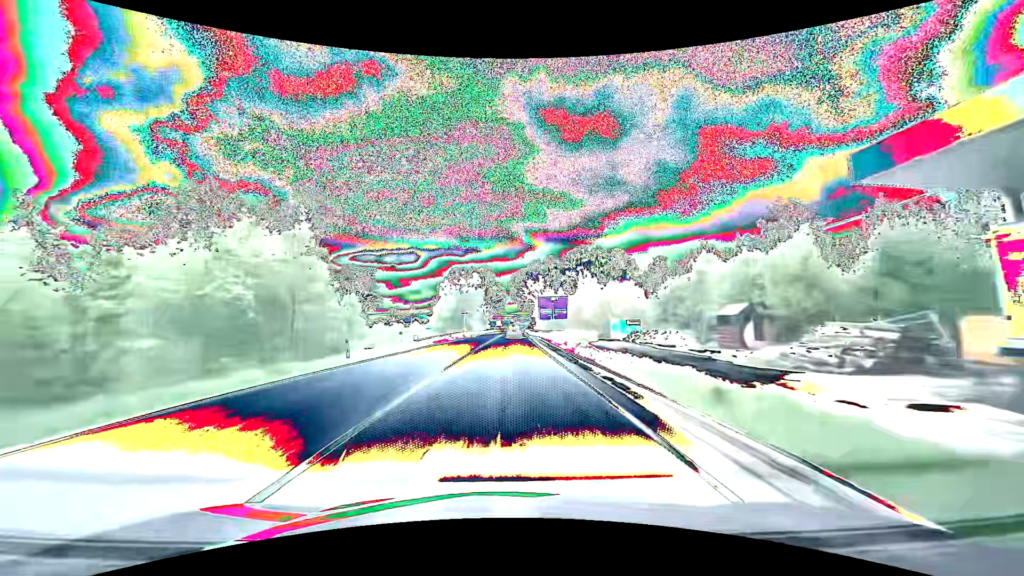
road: primary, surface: asphalt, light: Day
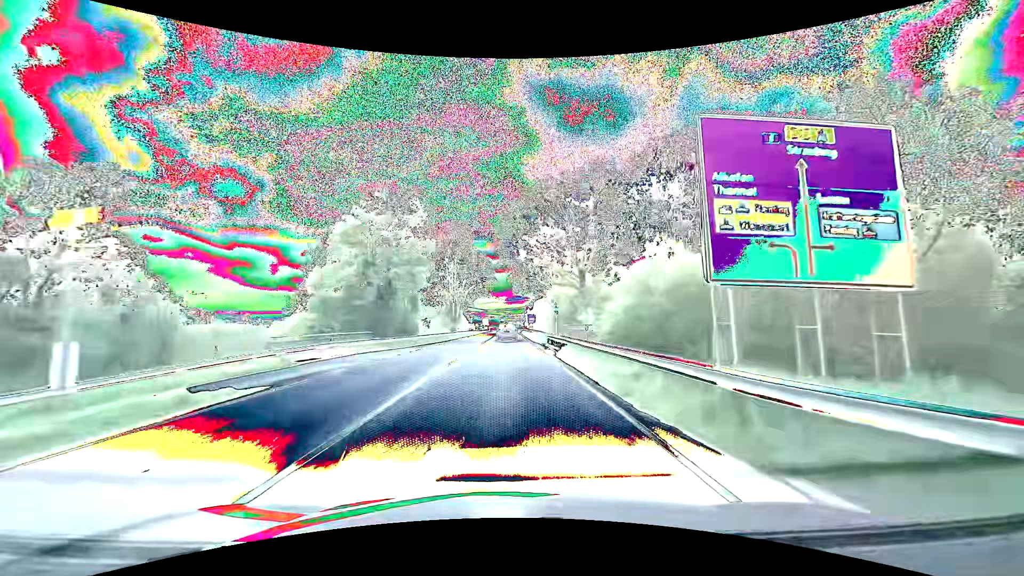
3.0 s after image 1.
(+0.6, +64.2) m; +1°
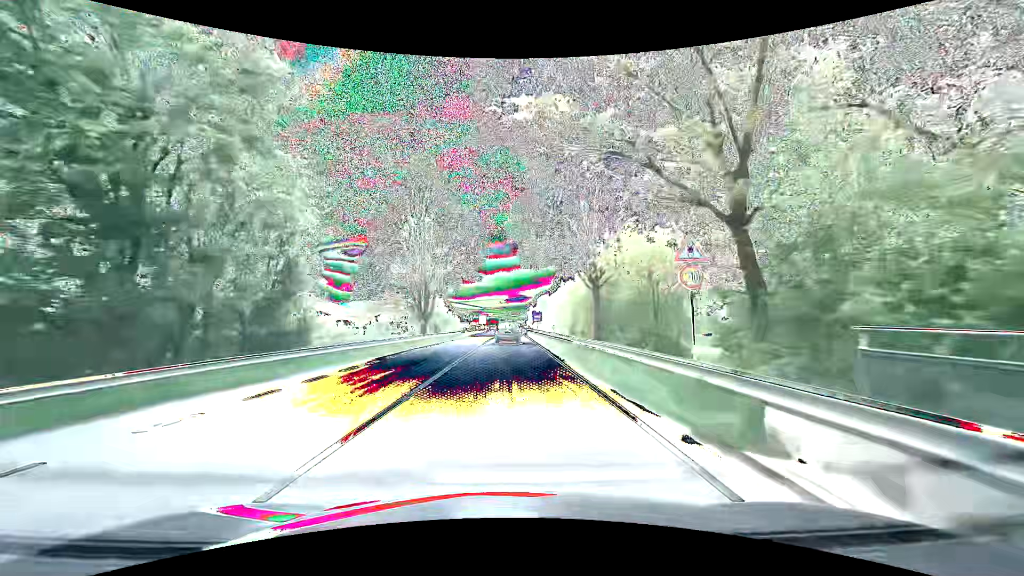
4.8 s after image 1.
(0.0, +32.0) m; 0°
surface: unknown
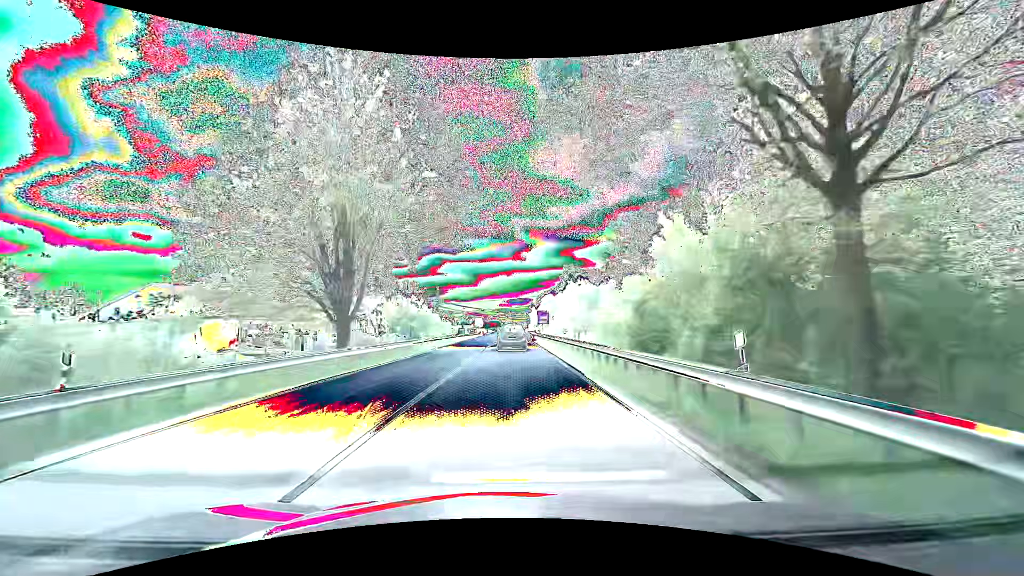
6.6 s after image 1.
(0.0, +27.5) m; +1°
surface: asphalt
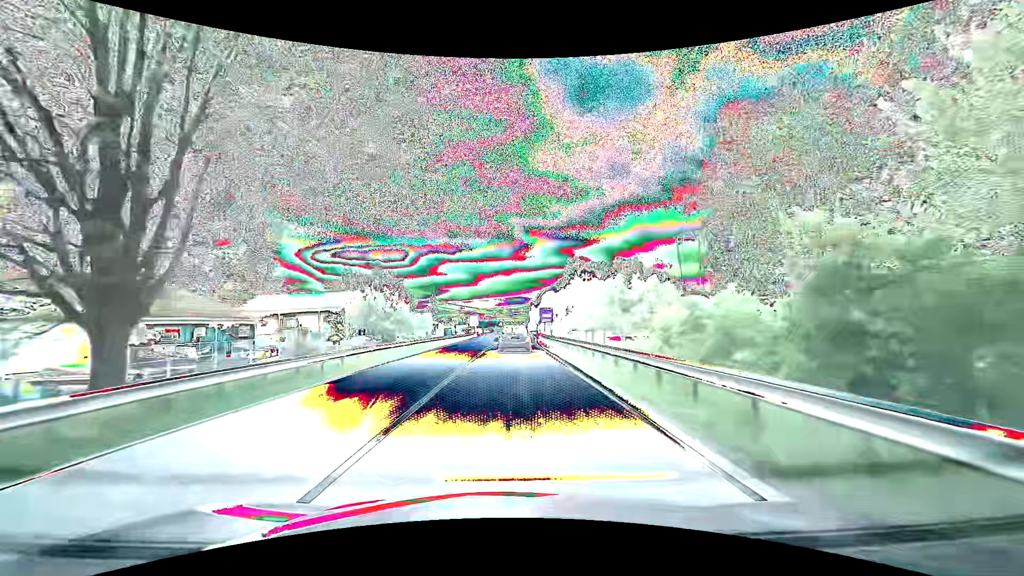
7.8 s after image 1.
(-0.3, +16.4) m; -1°
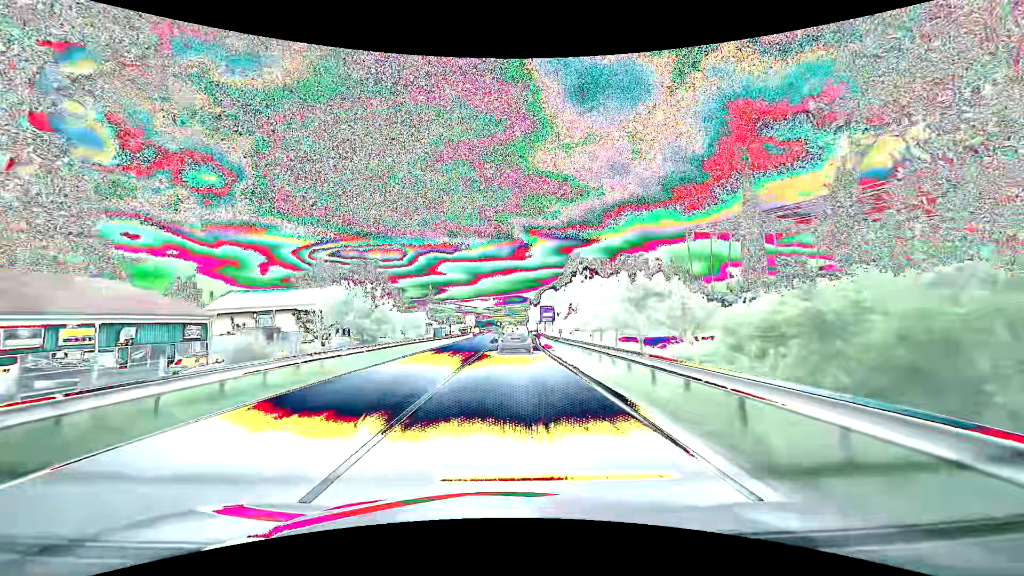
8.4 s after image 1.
(0.0, +7.8) m; 0°
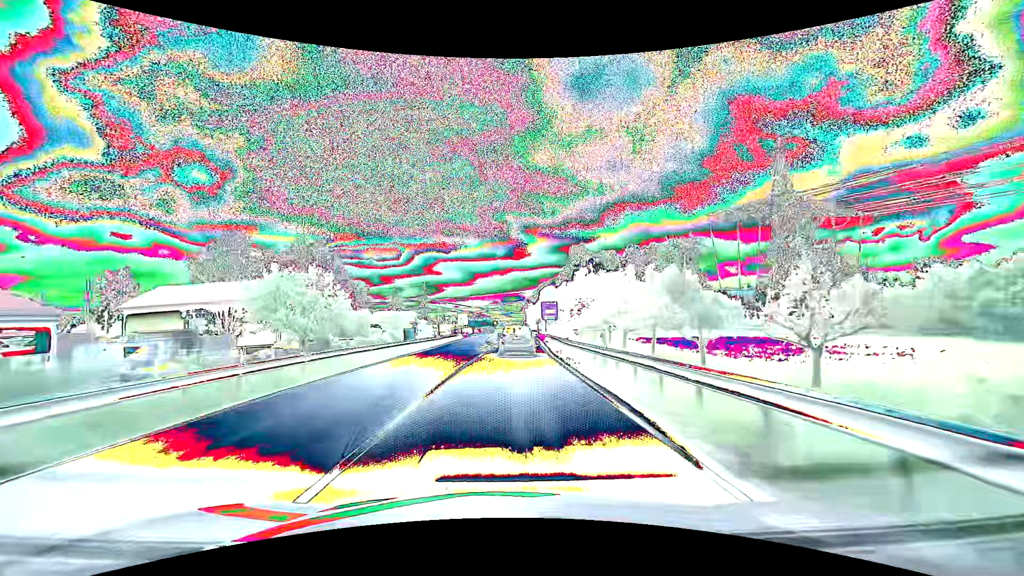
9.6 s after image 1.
(+0.1, +14.8) m; 0°
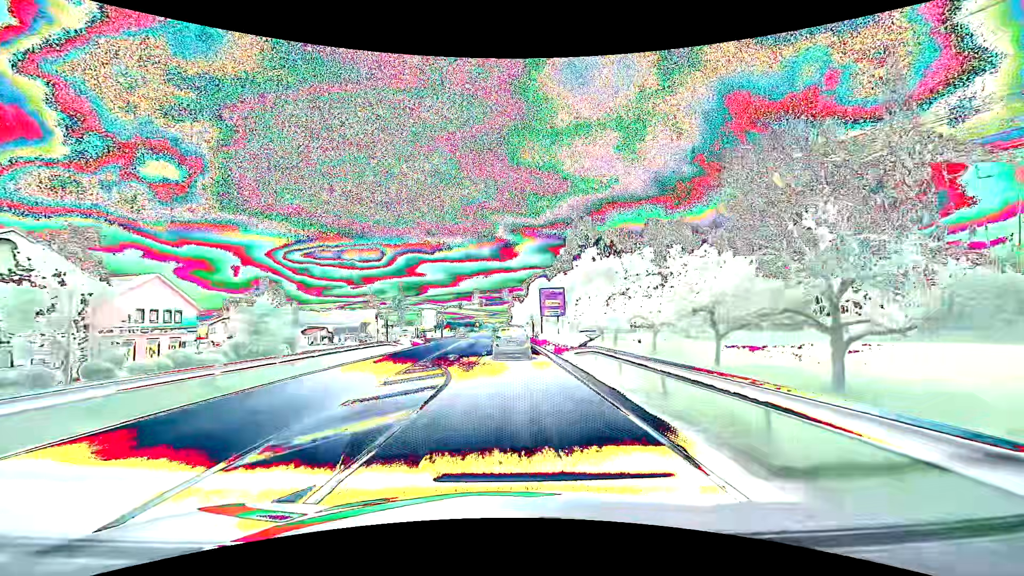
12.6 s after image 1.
(+0.6, +34.3) m; +2°
(0, +10) (0, +20) (0, +30) (0, +40) (0, +50) (0, +60) (0, +70) (0, +80) (-1, +90) (-1, +100) m
